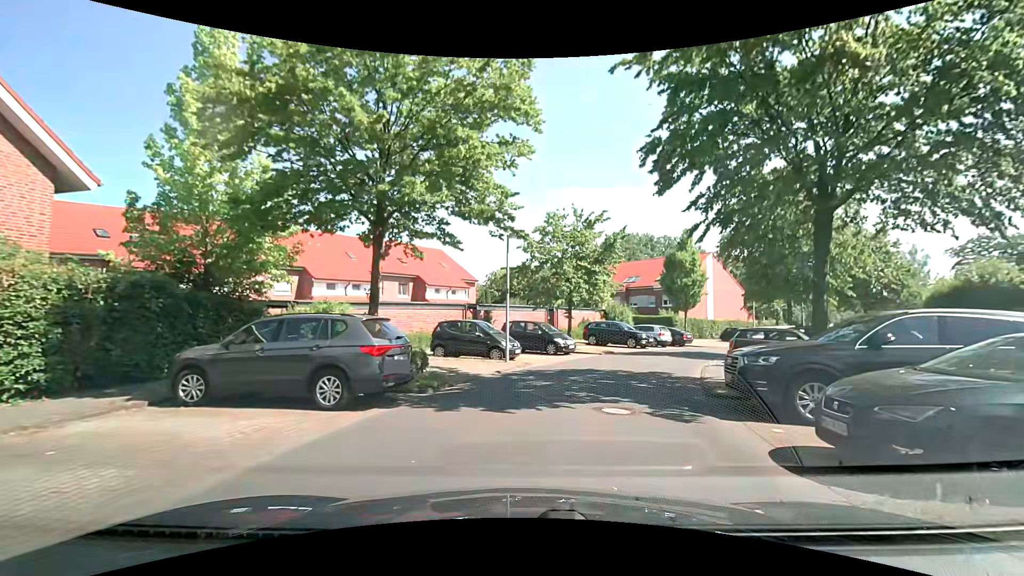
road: residential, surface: asphalt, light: Day
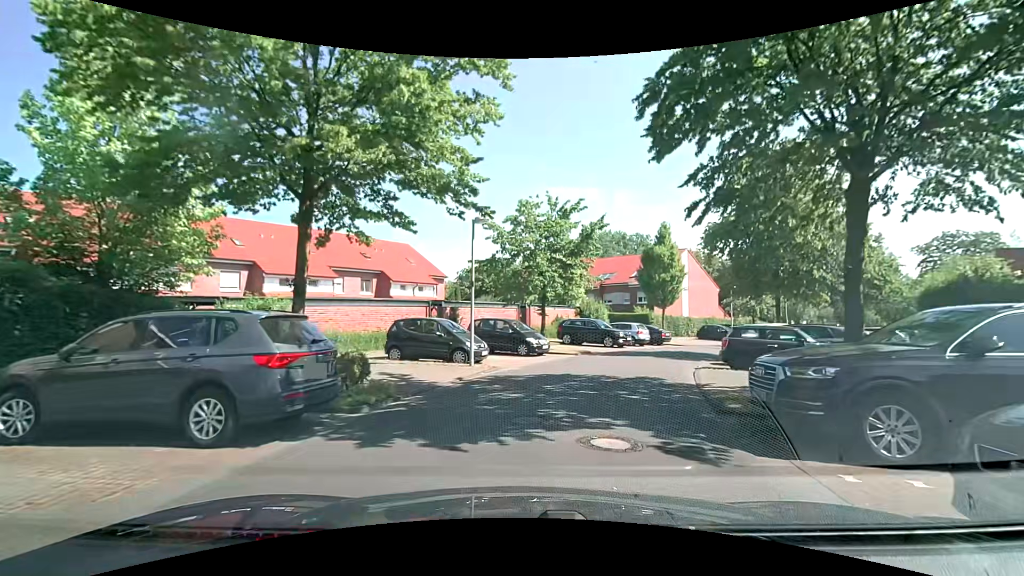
(0.0, +2.3) m; +1°
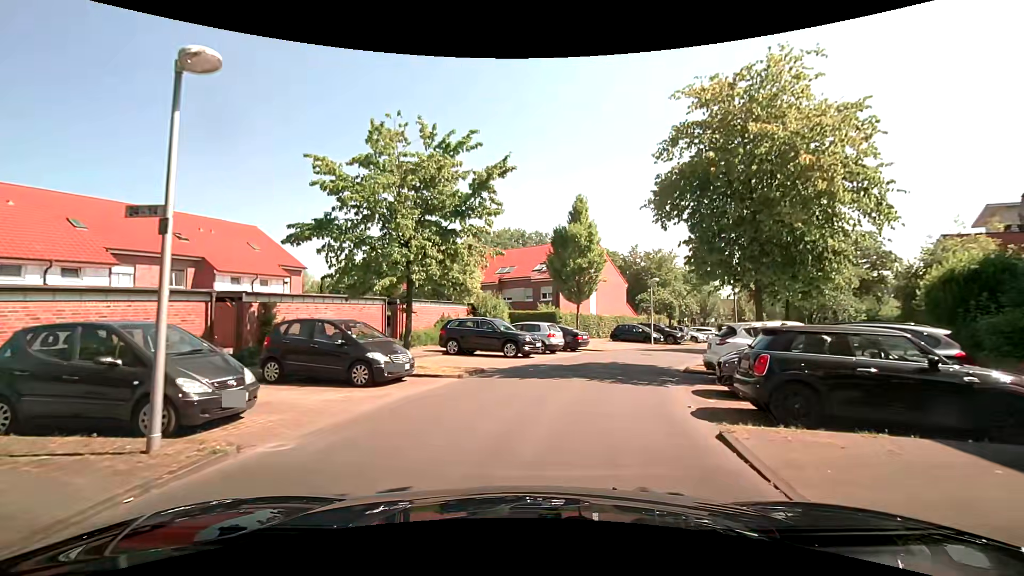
(+1.3, +9.3) m; +13°
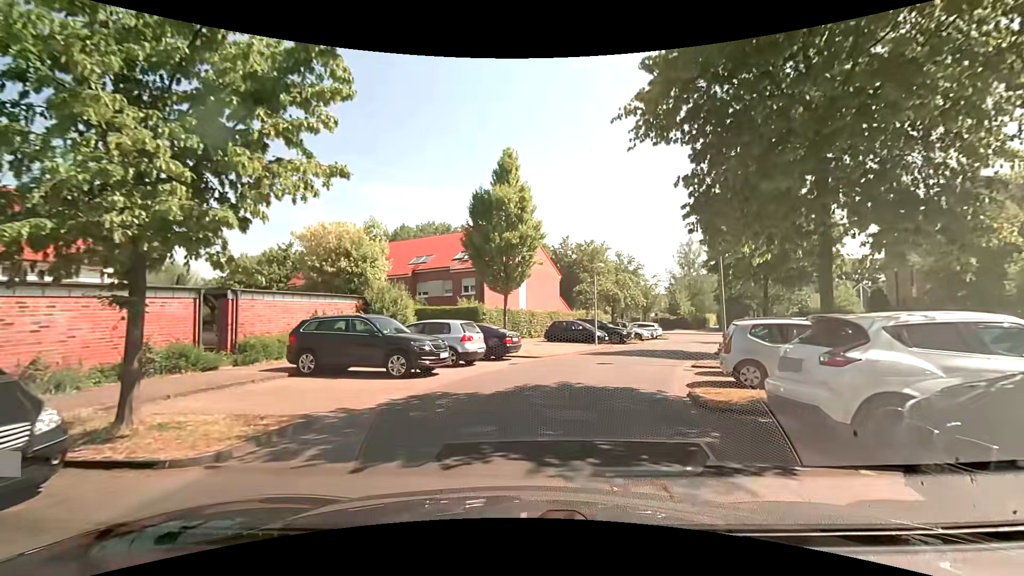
(+0.6, +7.7) m; +10°
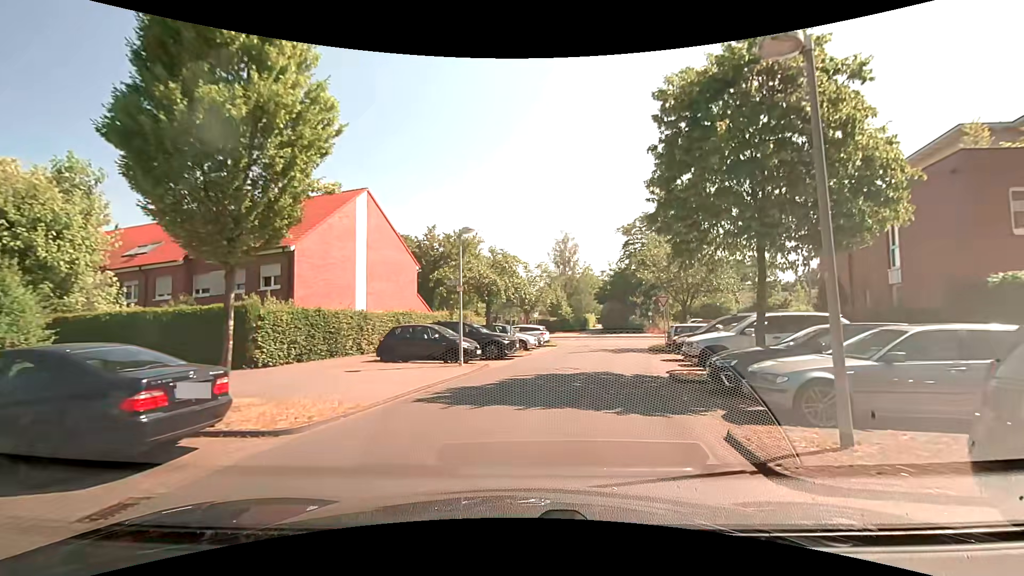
(+1.4, +12.4) m; +15°
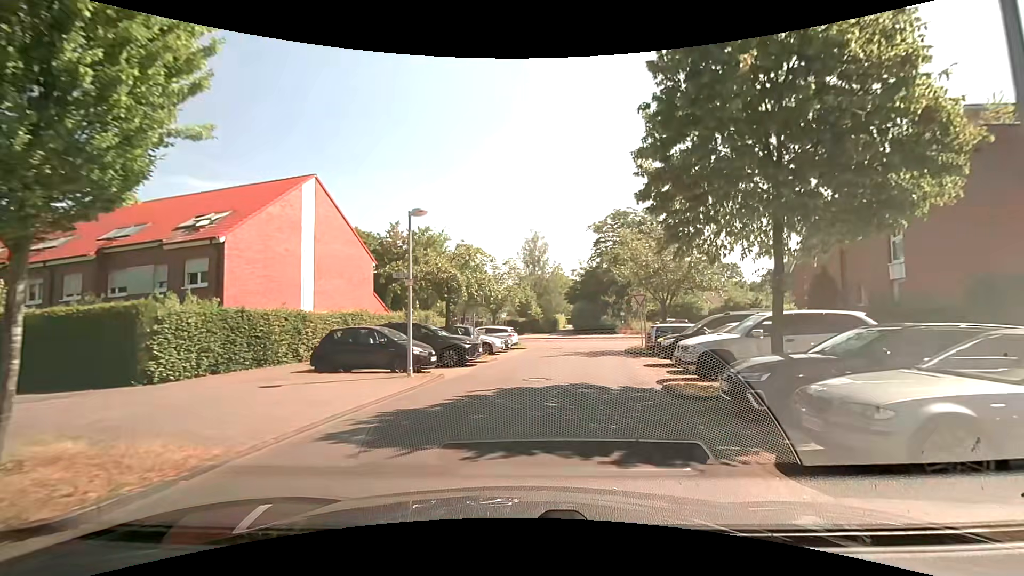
(0.0, +2.8) m; +3°
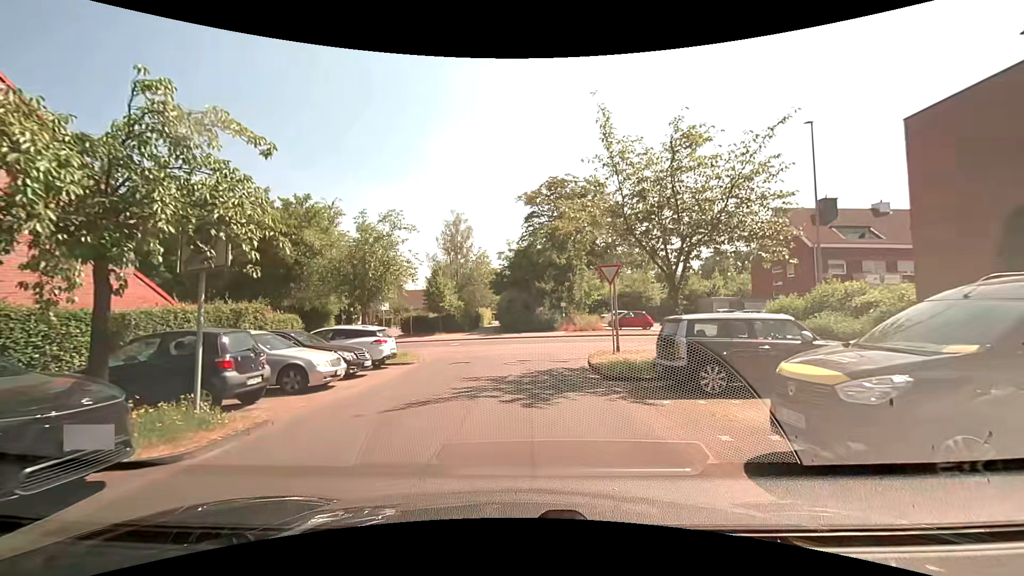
(+1.3, +13.6) m; +9°
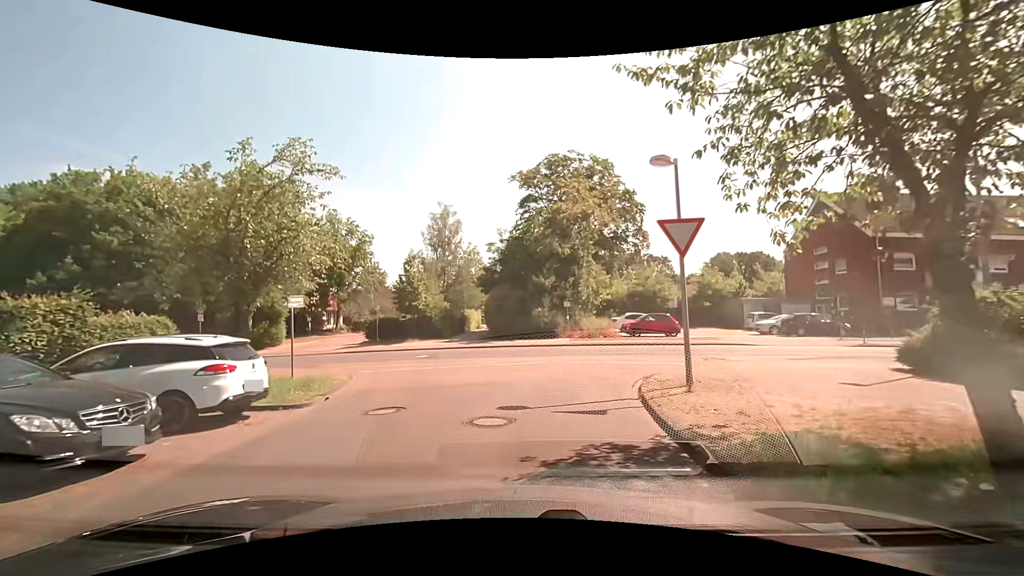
(-0.1, +8.5) m; -1°
